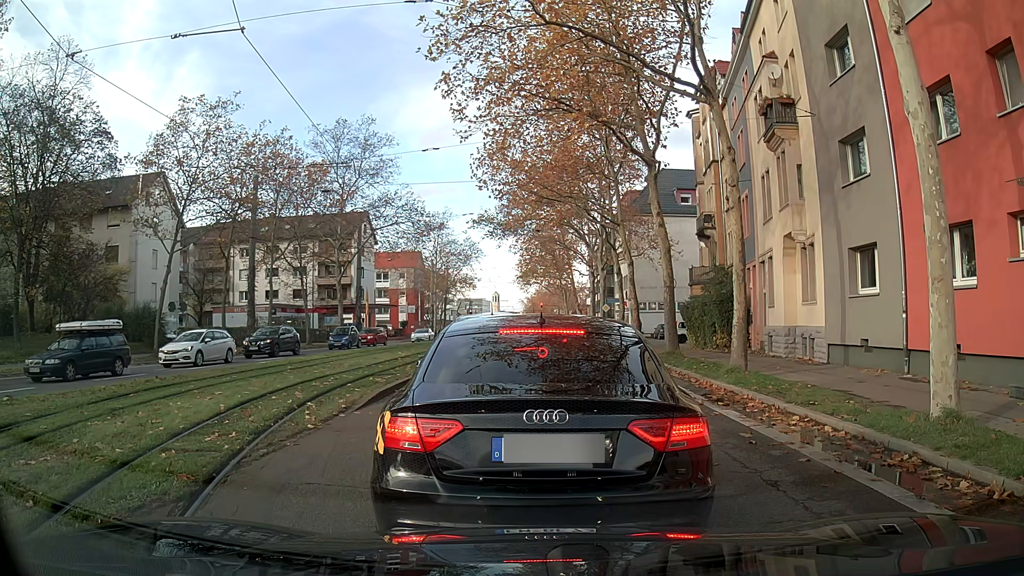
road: secondary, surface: asphalt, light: Day
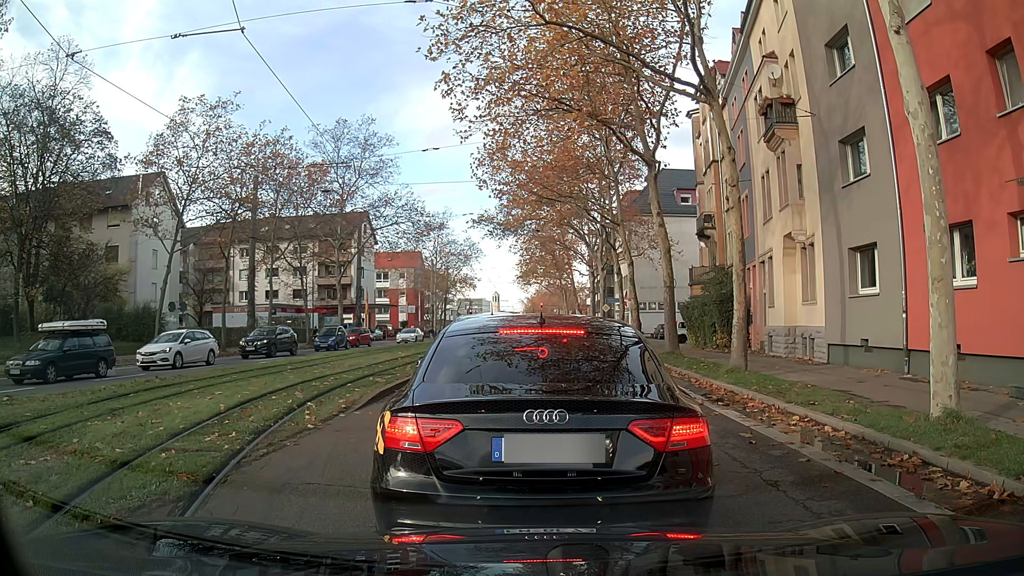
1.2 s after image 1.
(0.0, 0.0) m; 0°
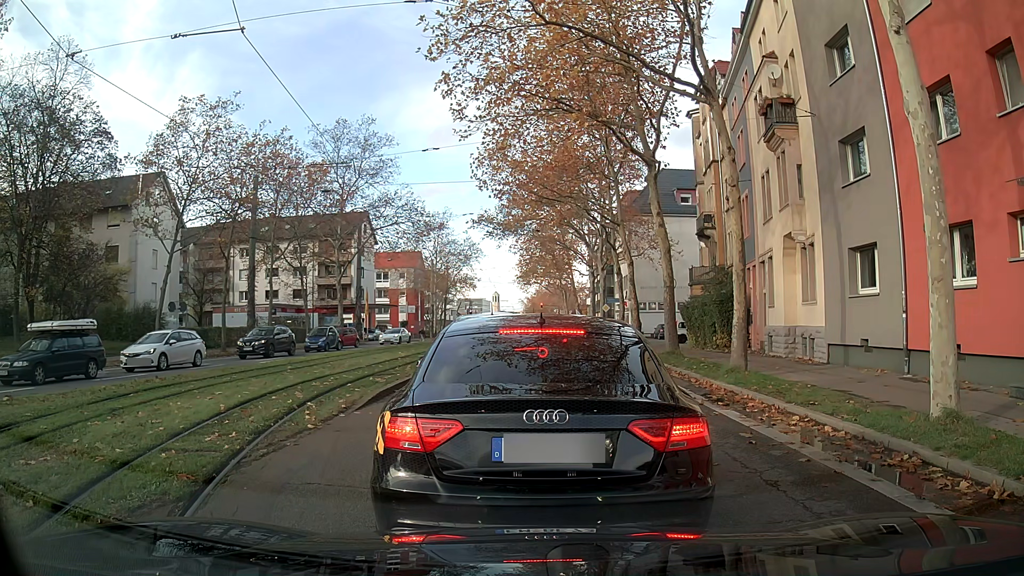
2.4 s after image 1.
(0.0, 0.0) m; 0°
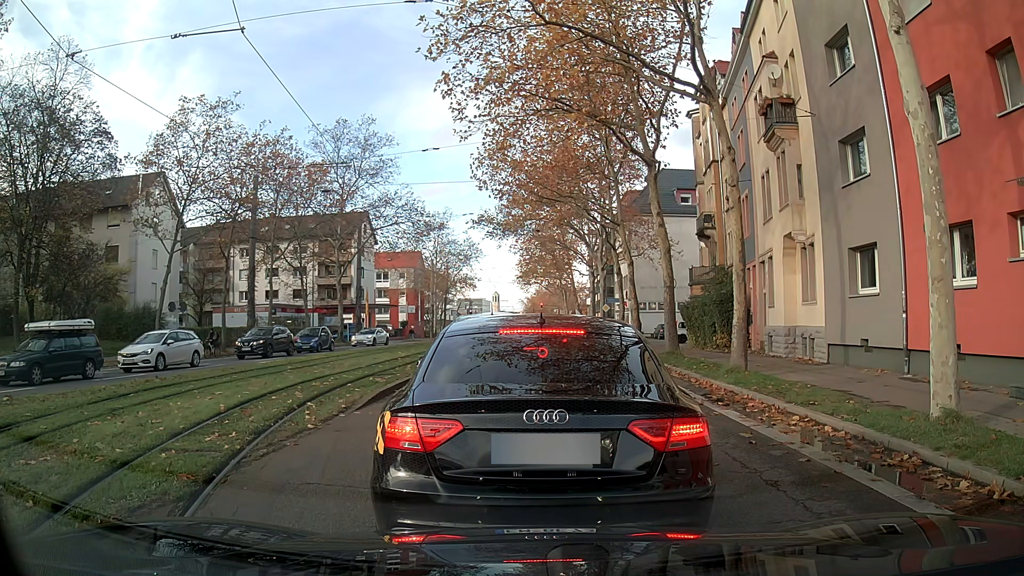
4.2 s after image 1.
(0.0, 0.0) m; 0°
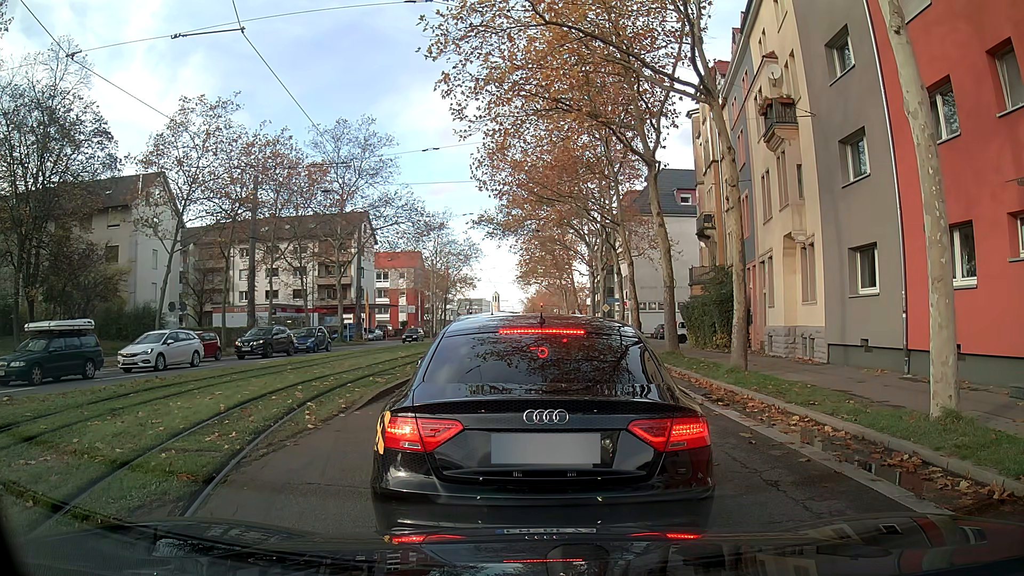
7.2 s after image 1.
(0.0, 0.0) m; 0°
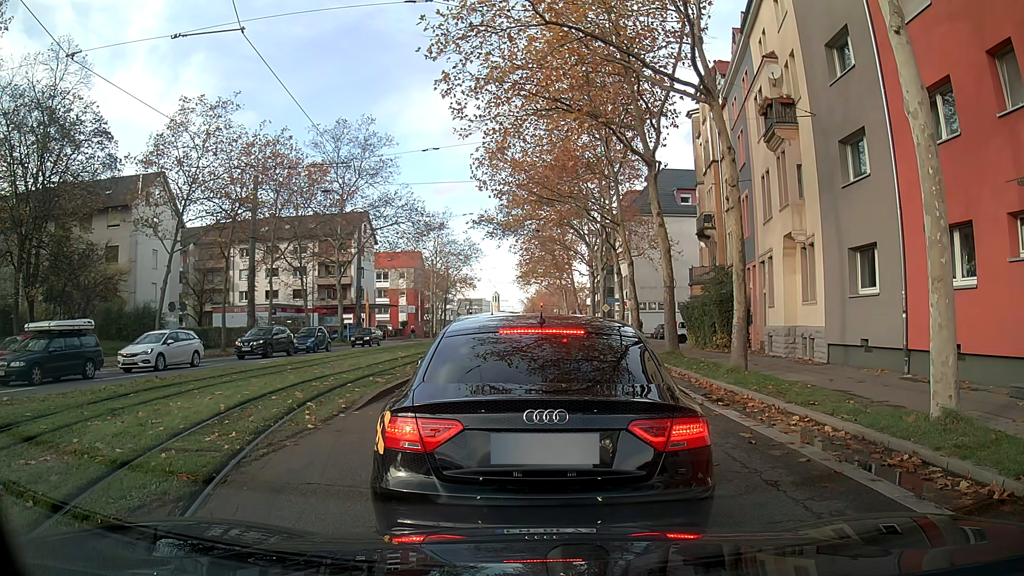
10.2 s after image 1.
(0.0, 0.0) m; 0°
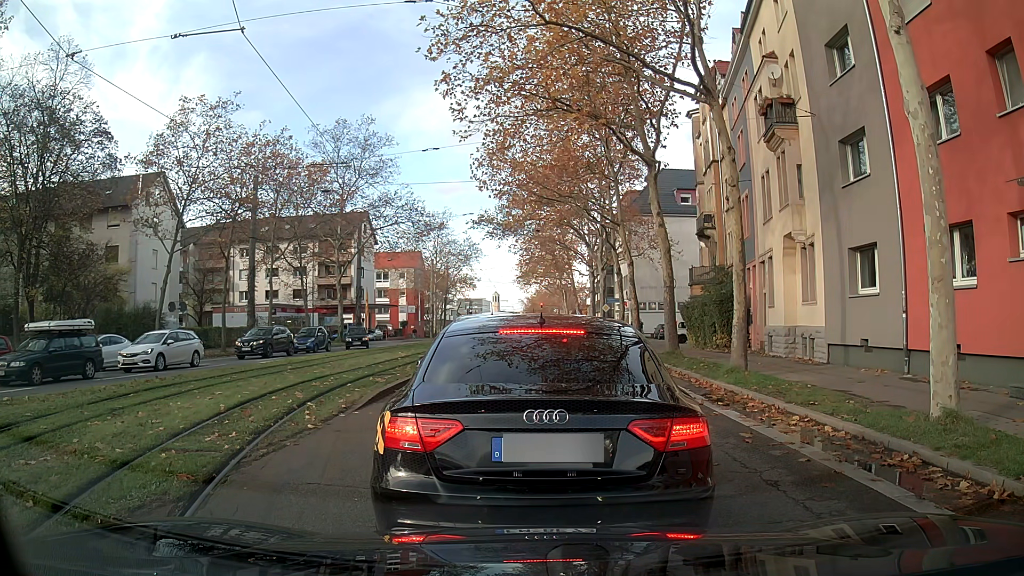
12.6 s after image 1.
(0.0, 0.0) m; 0°
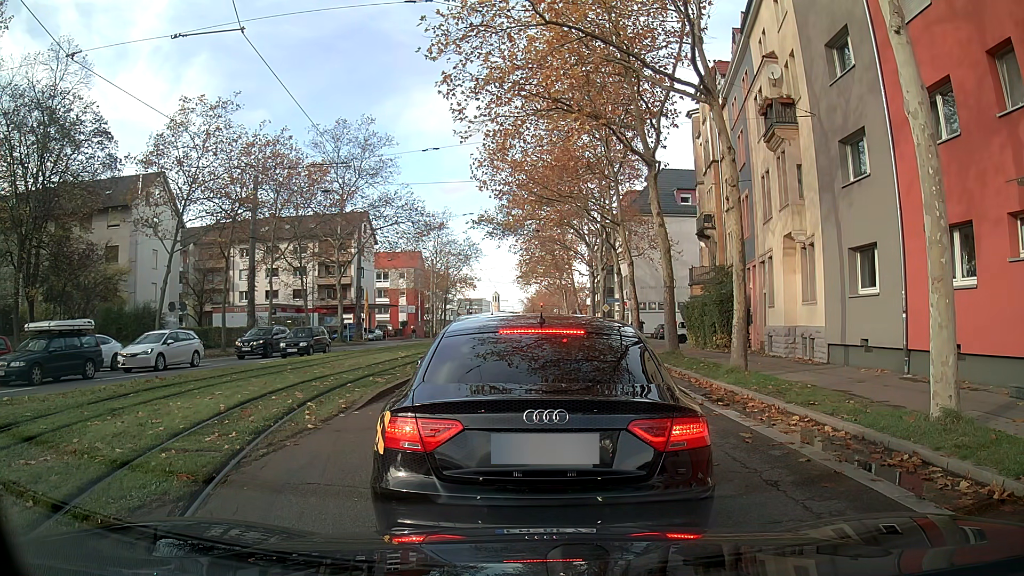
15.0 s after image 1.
(0.0, 0.0) m; 0°
